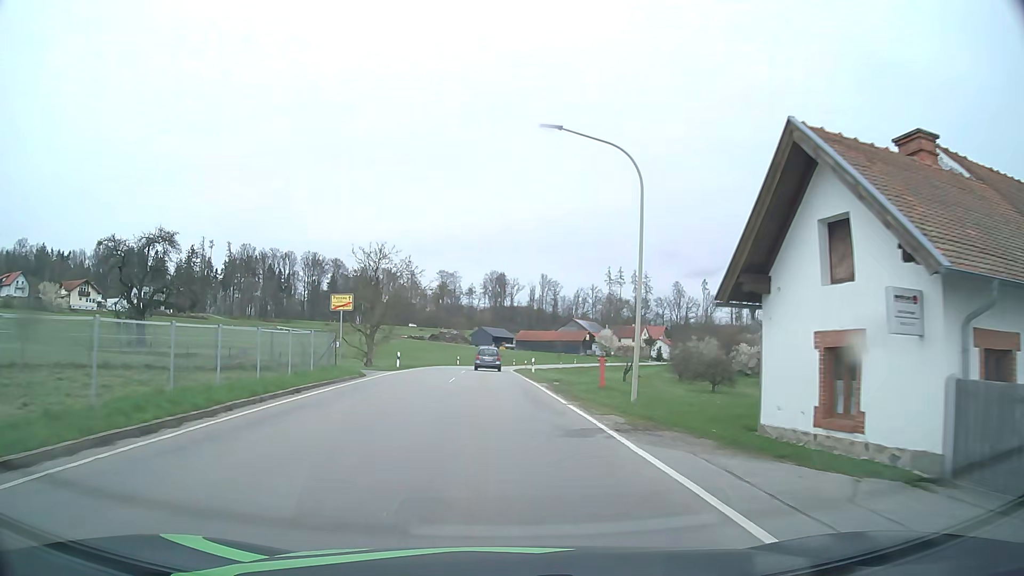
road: tertiary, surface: asphalt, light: Day
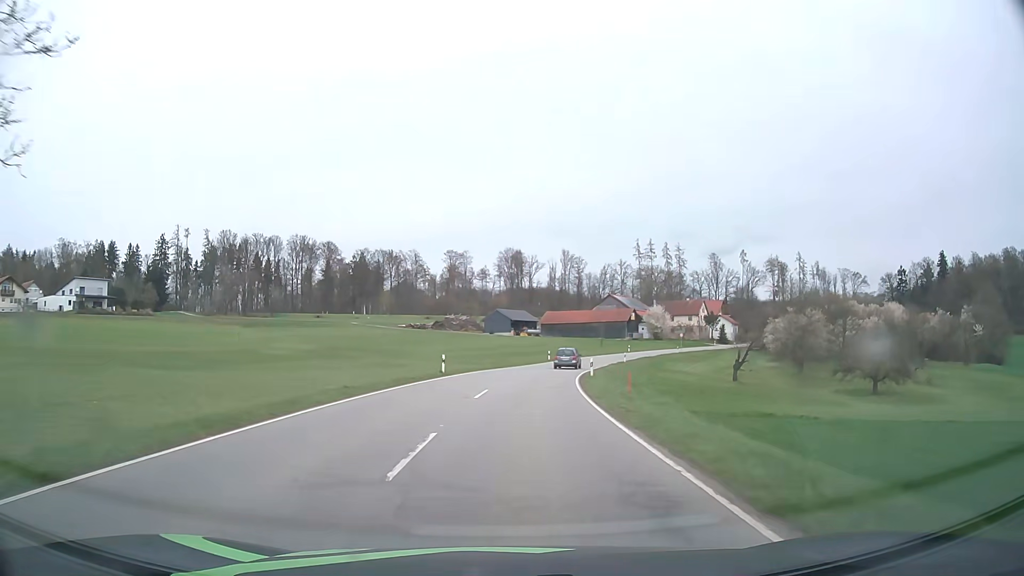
(-1.4, +42.8) m; -2°
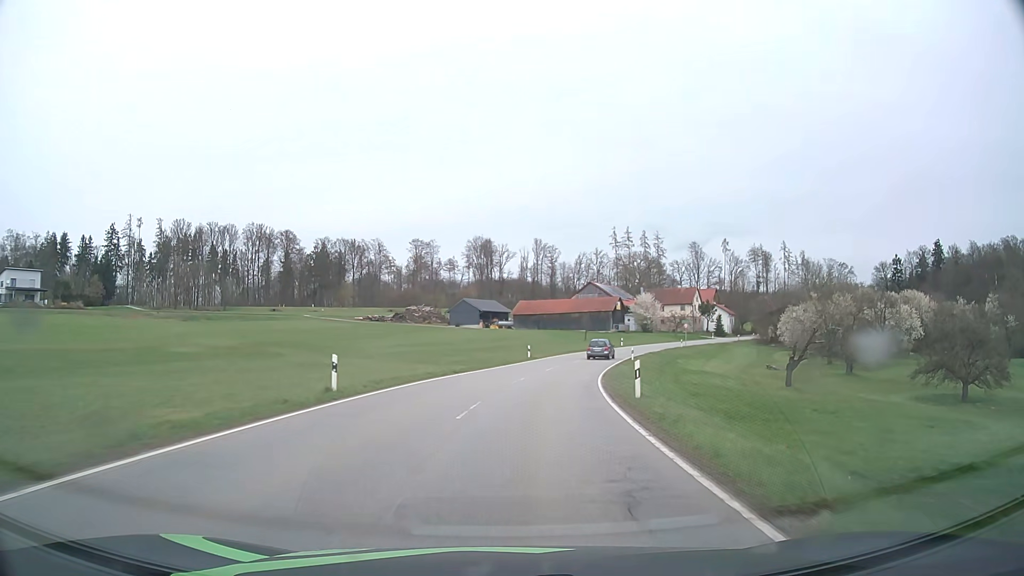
(+0.3, +18.5) m; +3°
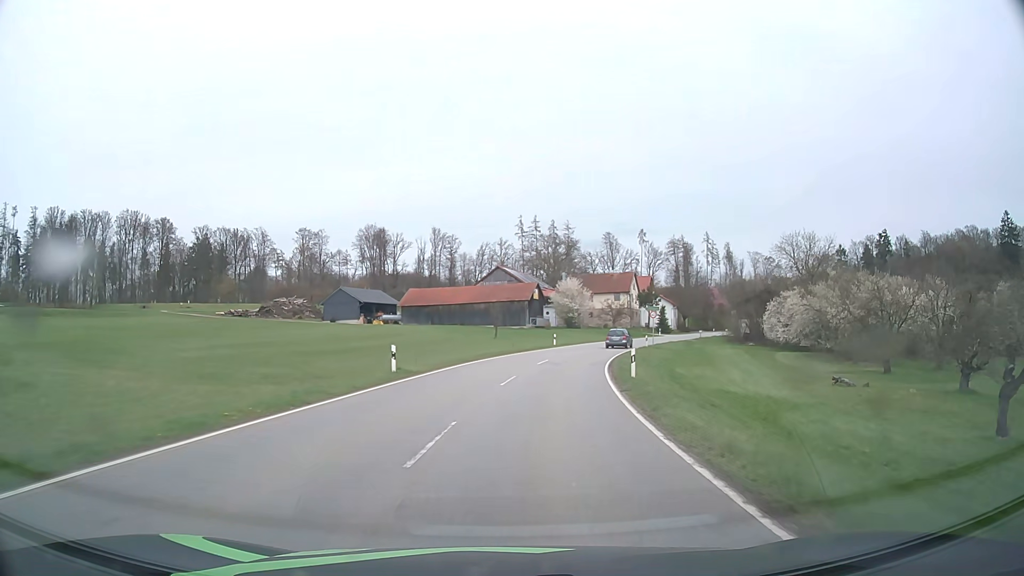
(+2.0, +29.3) m; +8°
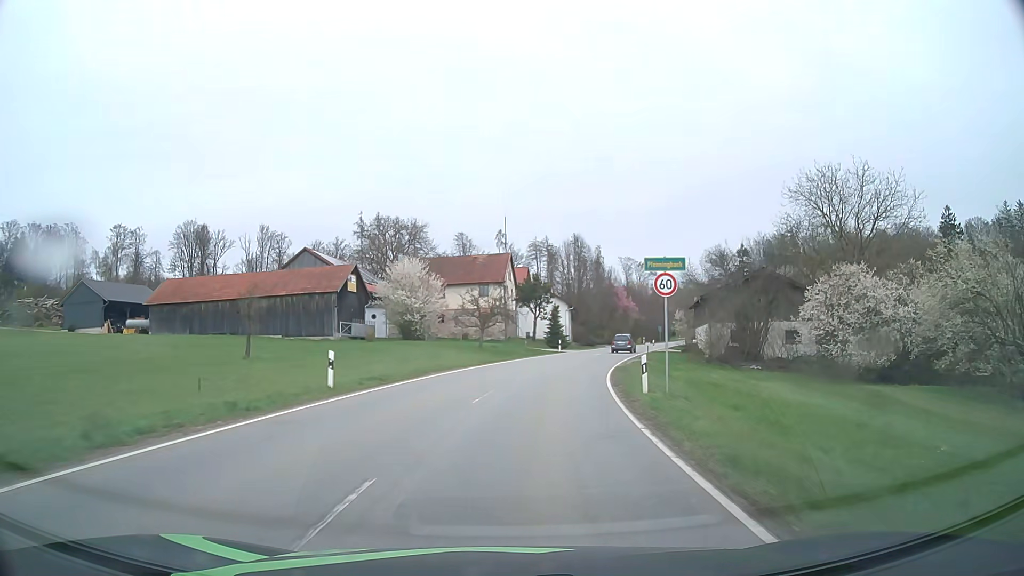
(+4.5, +40.1) m; +13°
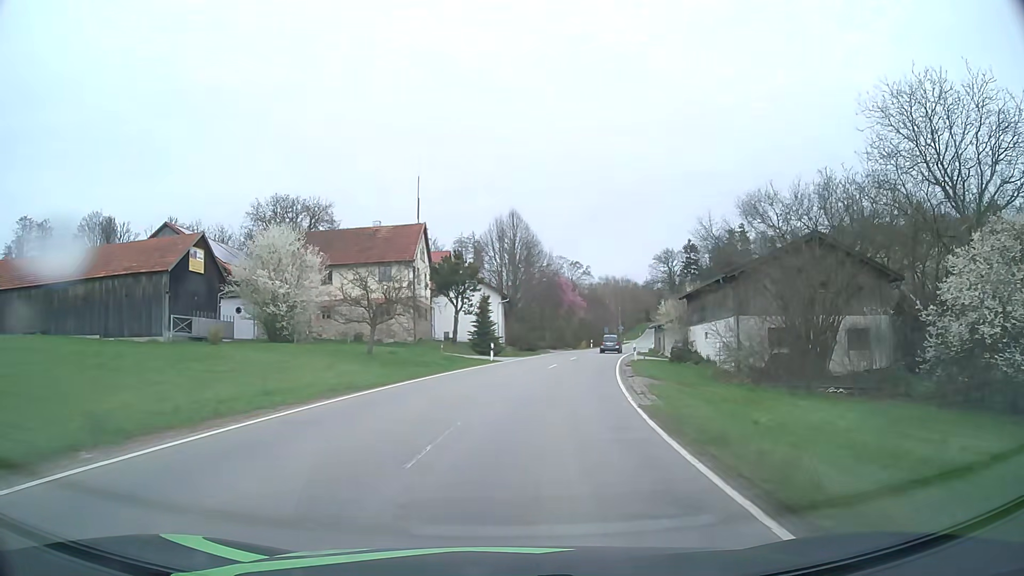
(+1.0, +19.5) m; +6°
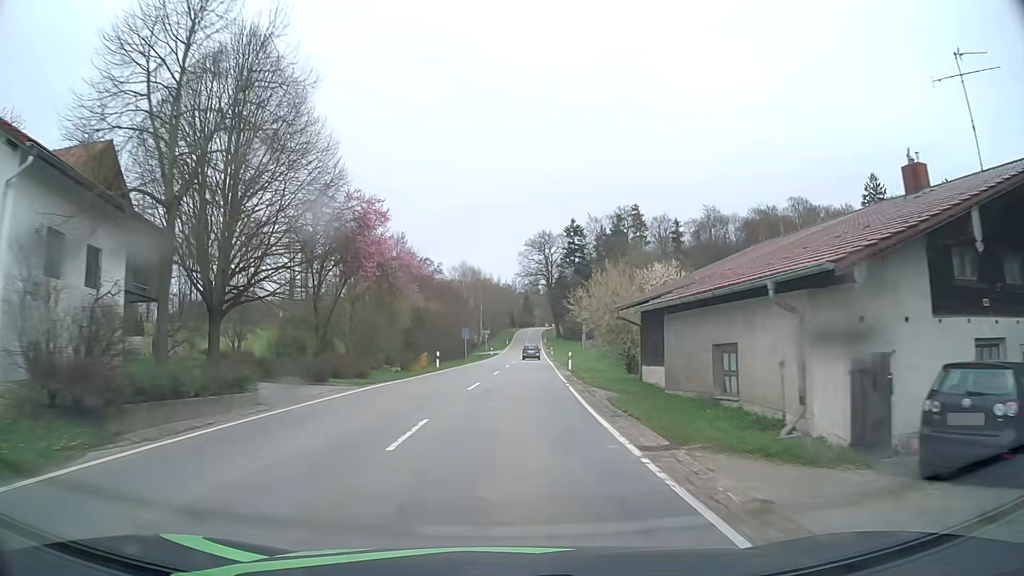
(+6.1, +46.0) m; +13°
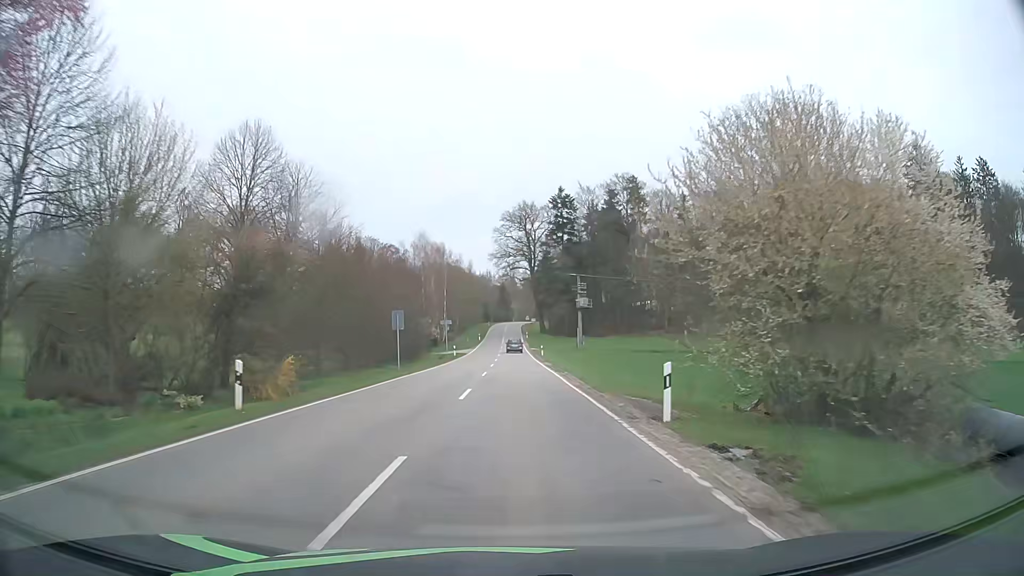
(+0.5, +28.5) m; +2°
(0, +10) (0, +20) (0, +30) (0, +40) (0, +50) (0, +60) (0, +70) (+1, +80) (+1, +90) (+1, +100) m
